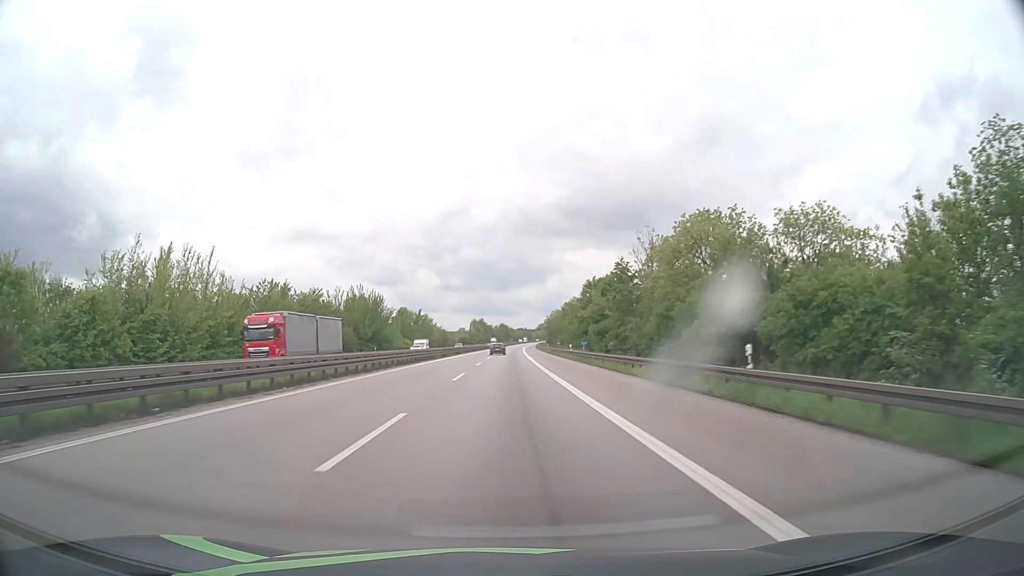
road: motorway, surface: asphalt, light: Day
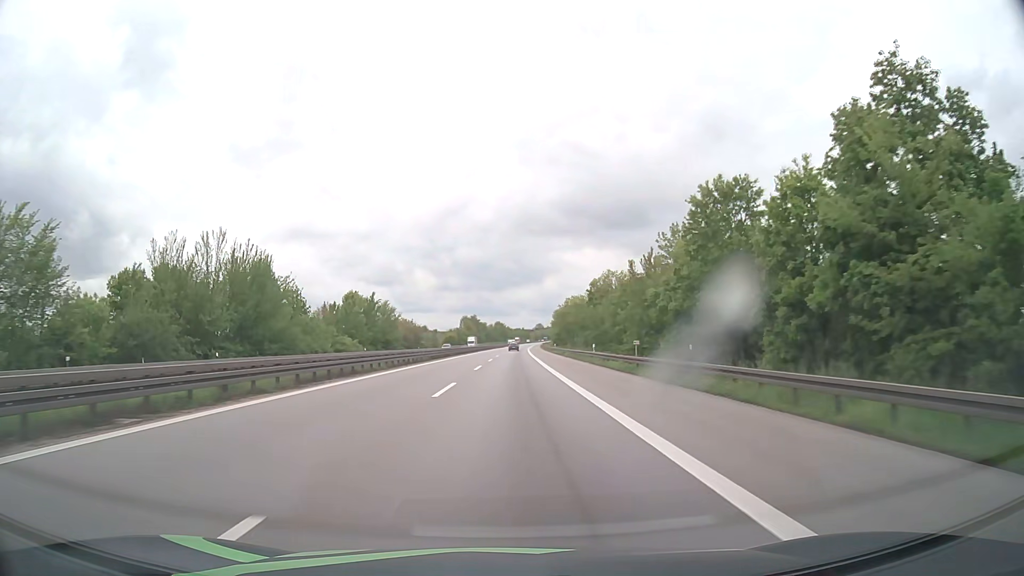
(+0.1, +62.4) m; 0°
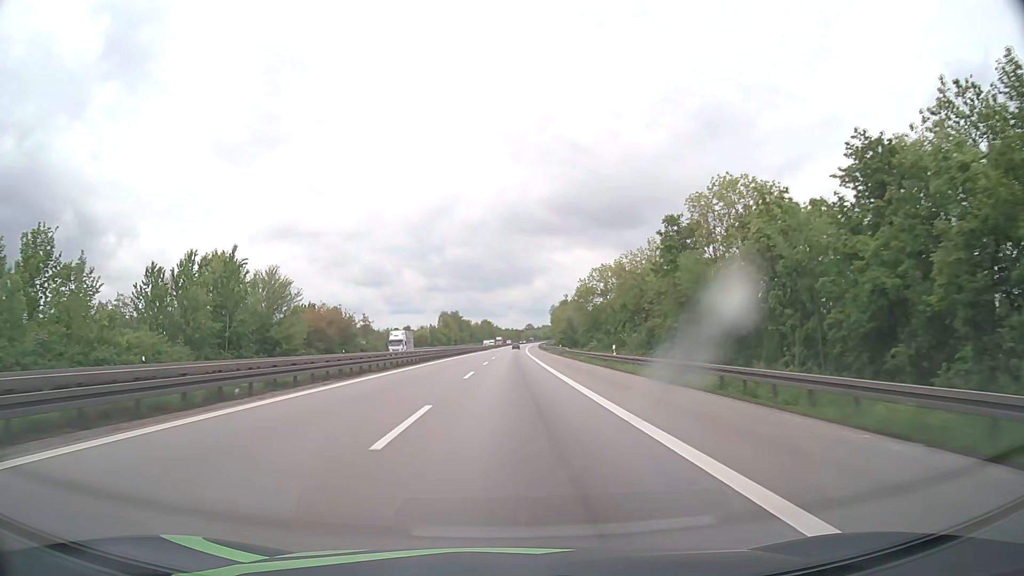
(+0.4, +62.9) m; +1°
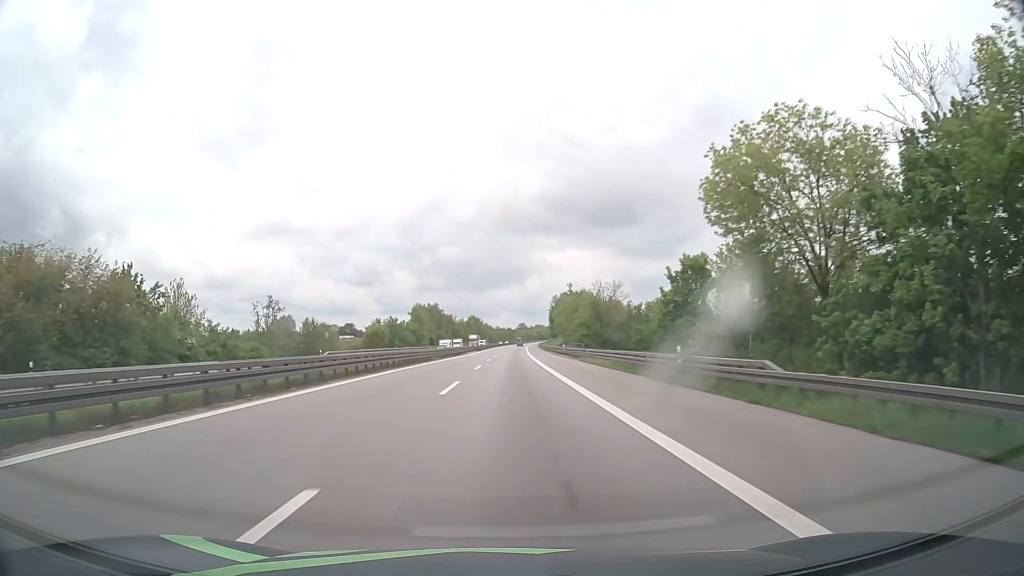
(+0.5, +63.1) m; +1°
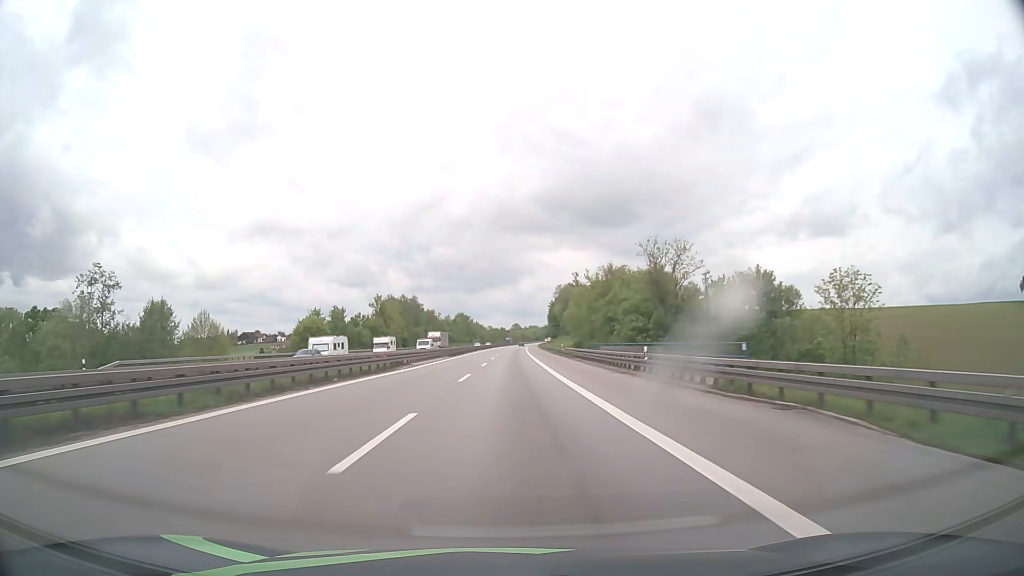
(+0.1, +47.4) m; +1°
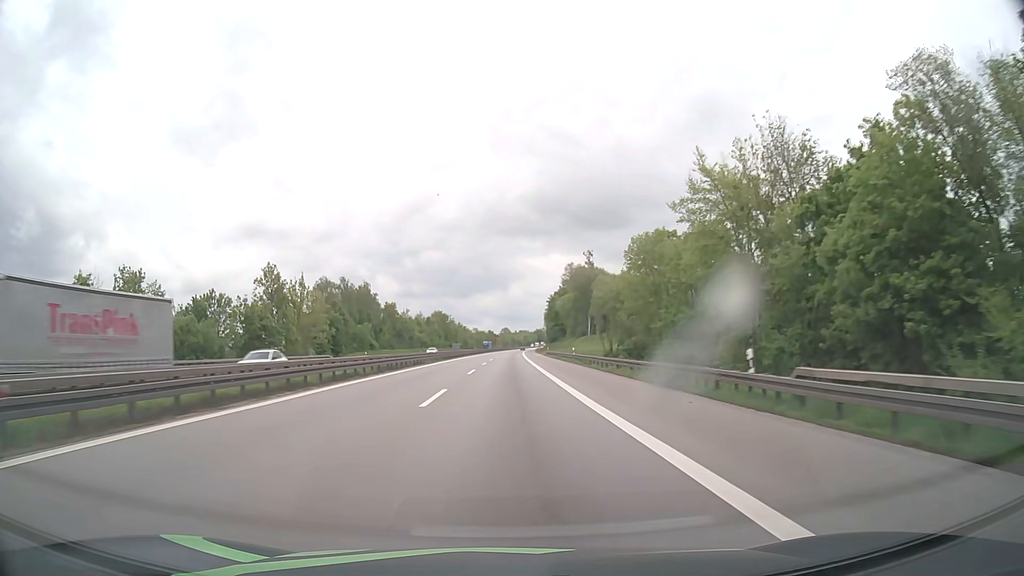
(+0.5, +64.3) m; +1°
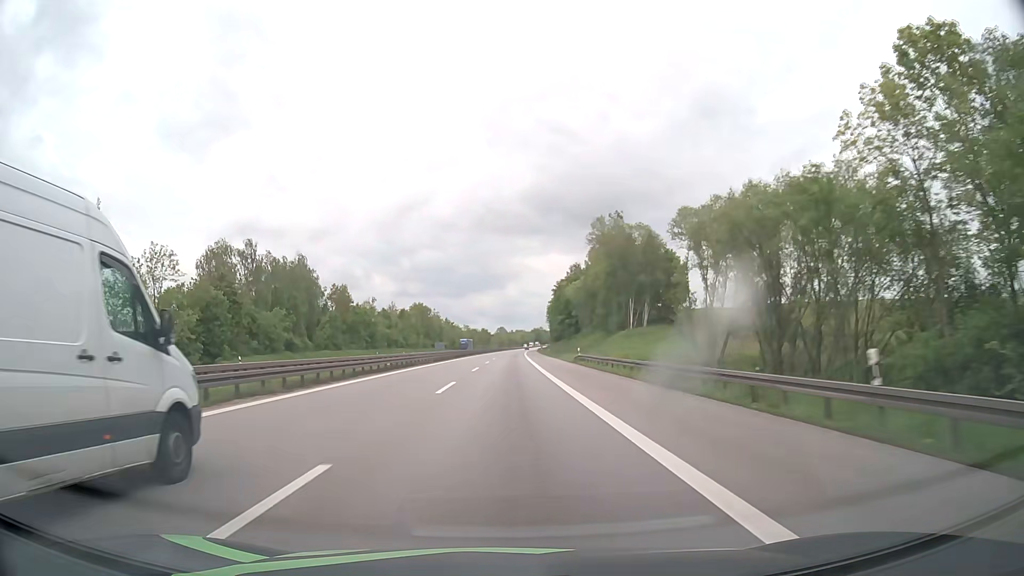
(+0.2, +50.6) m; 0°
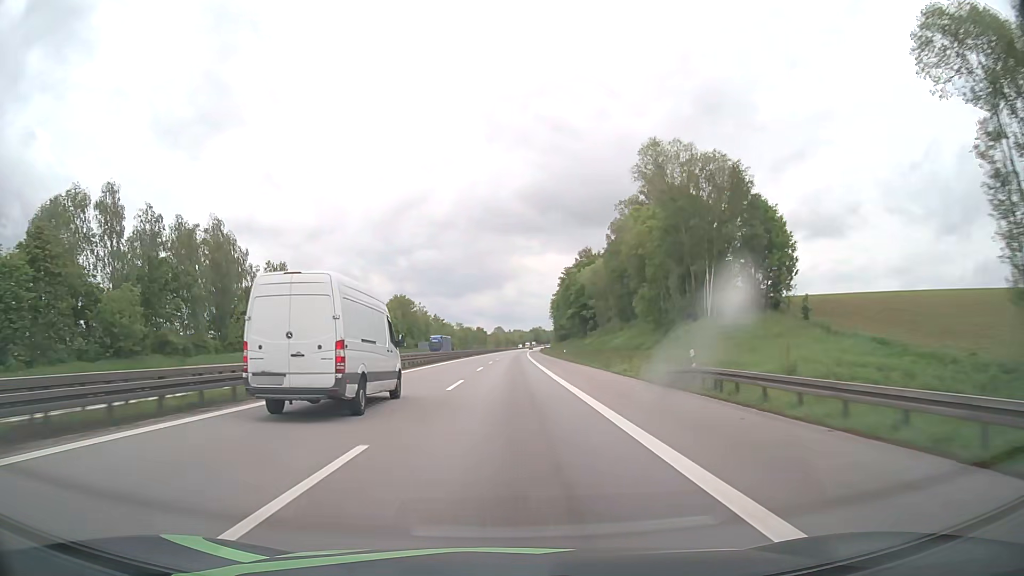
(0.0, +34.9) m; 0°
(0, +10) (0, +20) (0, +30) (0, +40) (0, +50) (0, +60) (+1, +70) (+1, +80) (+1, +90) (+1, +100) m
